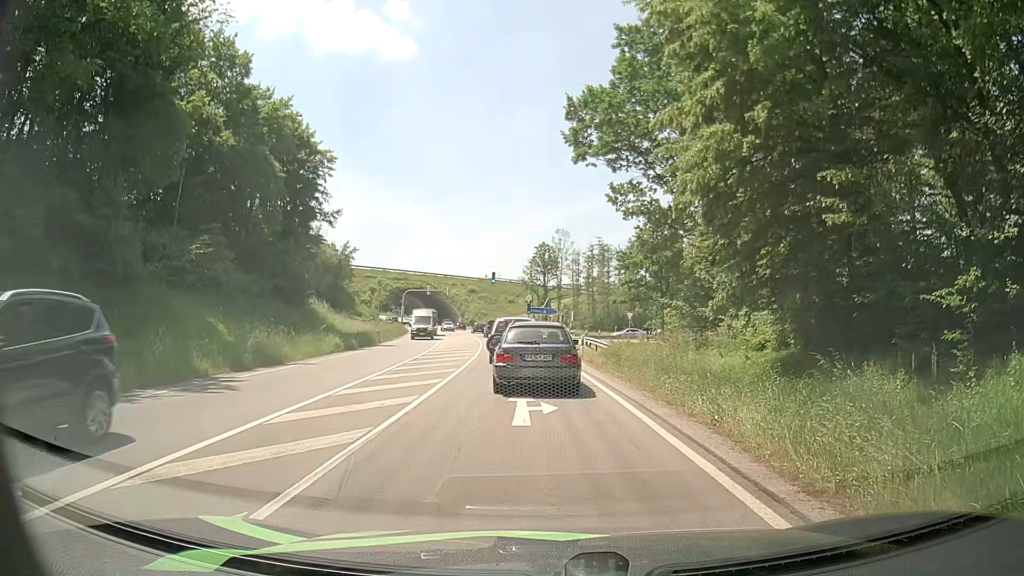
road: primary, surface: asphalt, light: Day
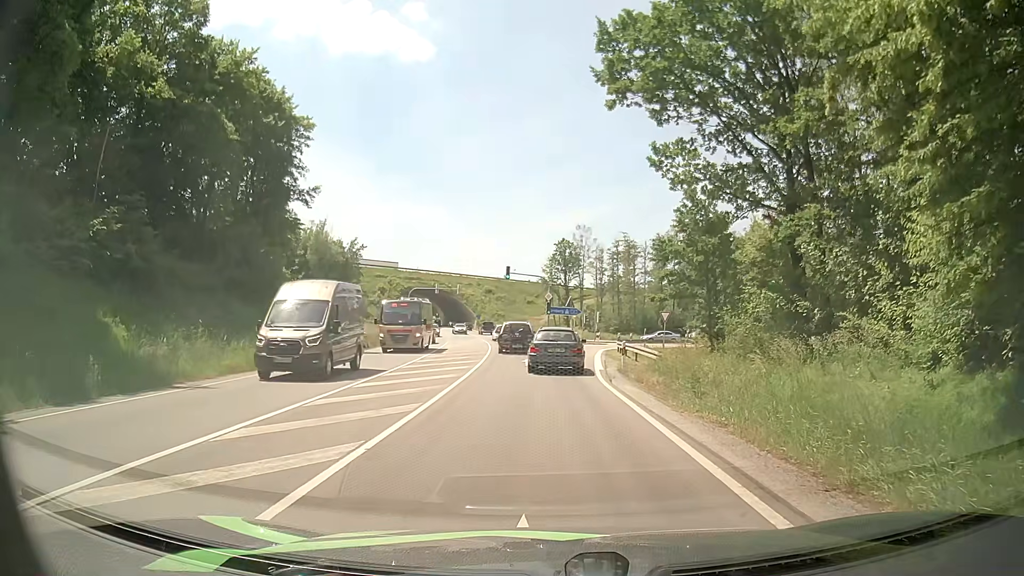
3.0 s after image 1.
(-0.4, +9.6) m; -2°
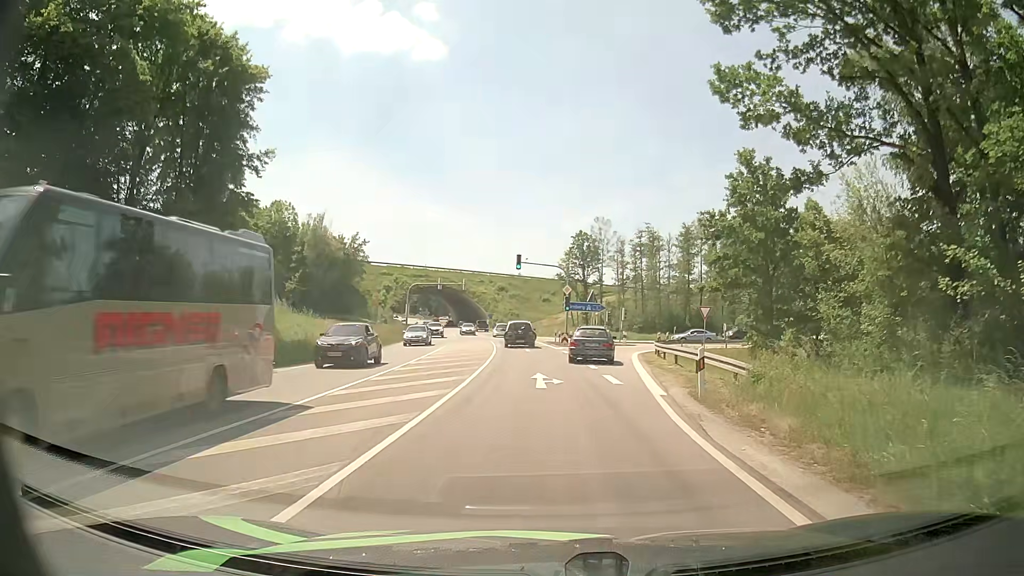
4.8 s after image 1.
(-0.2, +9.8) m; -1°
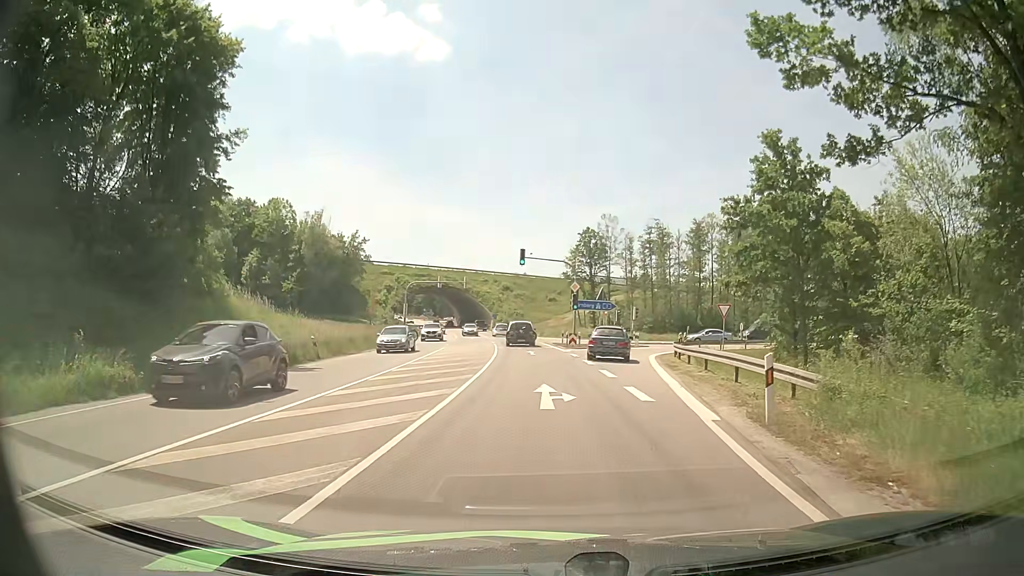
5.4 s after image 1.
(-0.1, +4.0) m; -2°
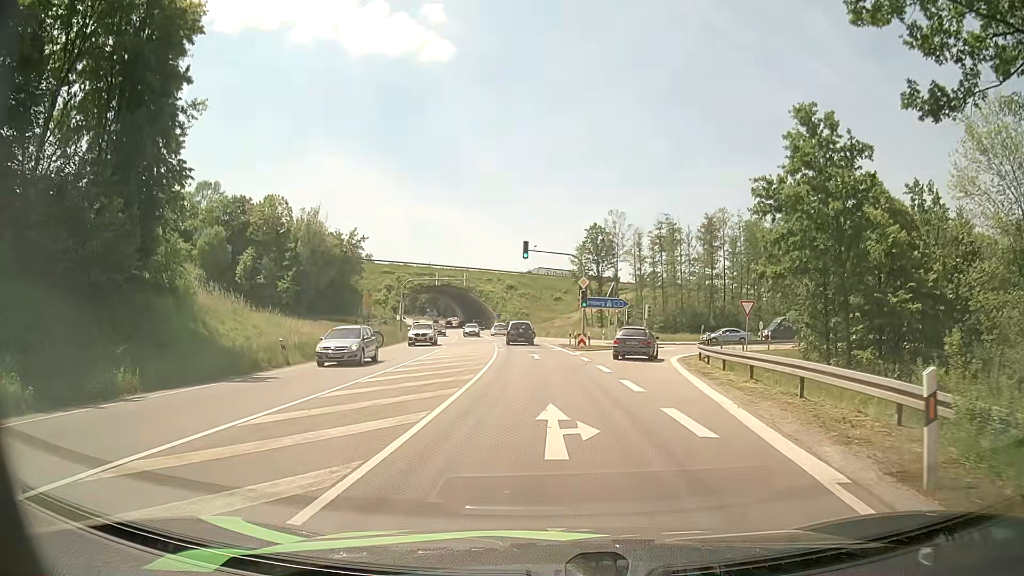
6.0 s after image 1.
(0.0, +4.5) m; 0°
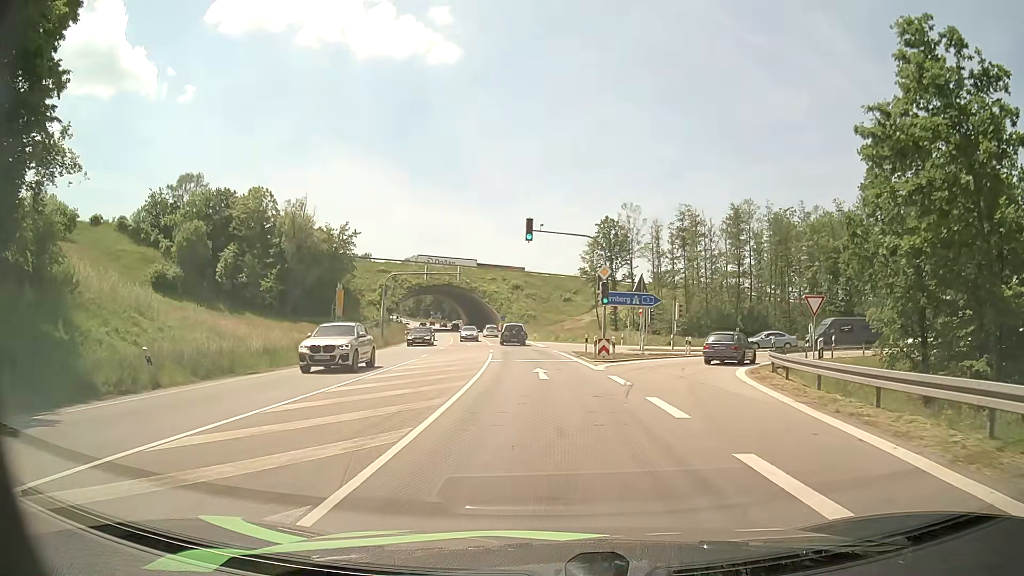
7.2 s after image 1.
(-0.1, +10.3) m; -2°
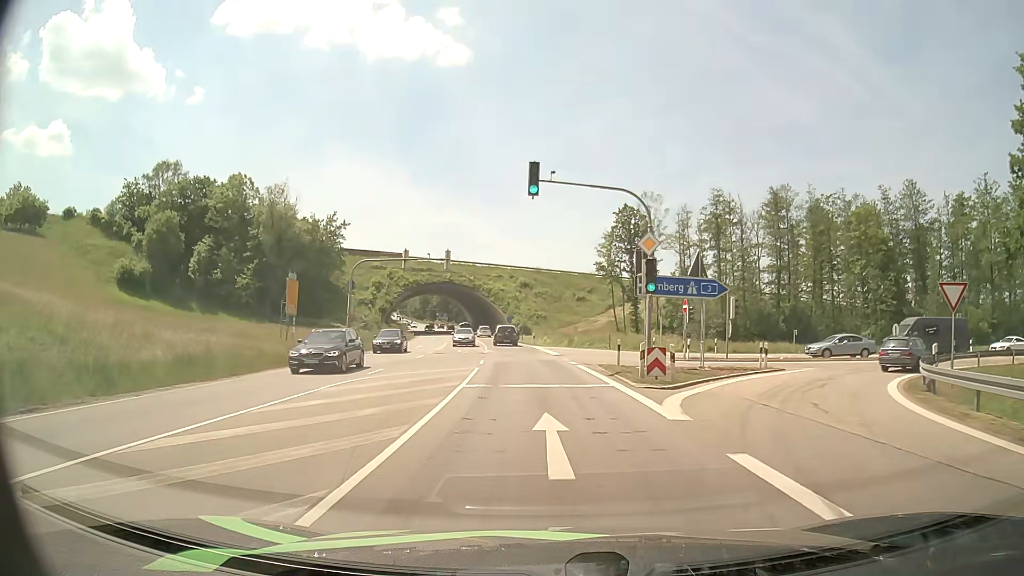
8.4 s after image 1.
(0.0, +12.1) m; 0°
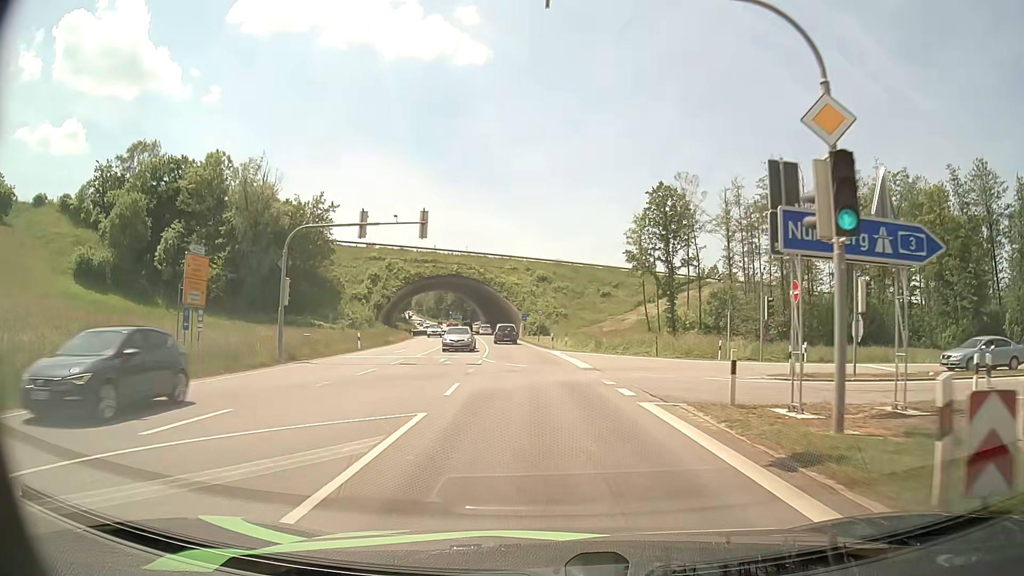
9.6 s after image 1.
(-0.2, +13.9) m; -2°
(0, +10) (0, +20) (-1, +30) (-2, +40) (-2, +50) (-4, +60) (-5, +70) (-6, +80) (-8, +90) (-9, +99) m
